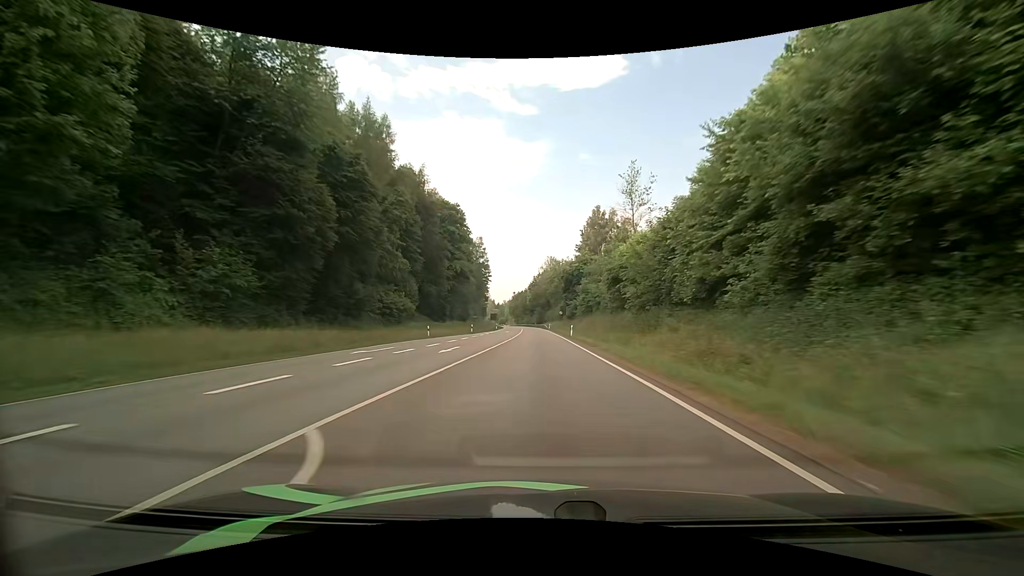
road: primary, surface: asphalt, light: Day
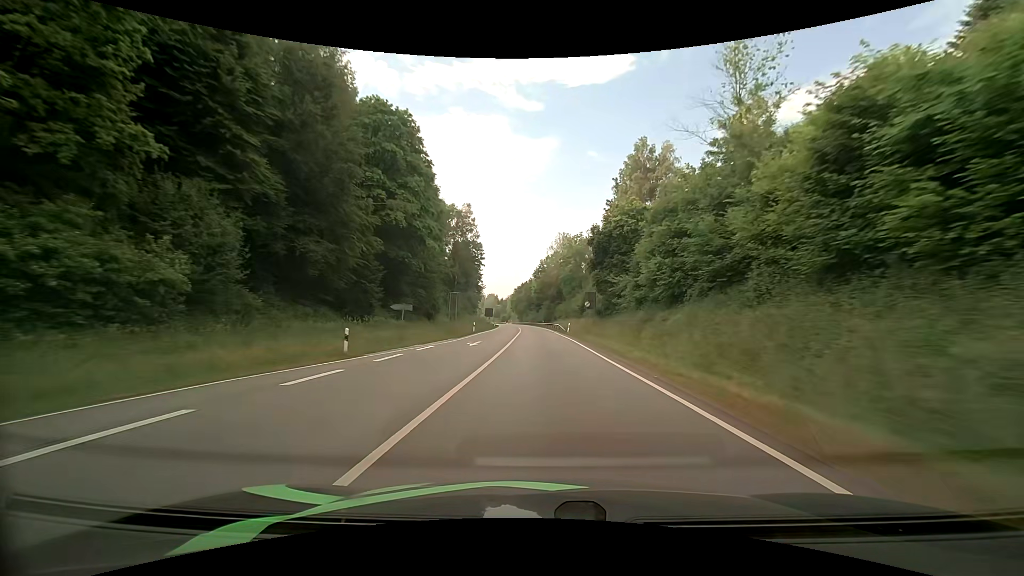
(-0.4, +41.4) m; -1°
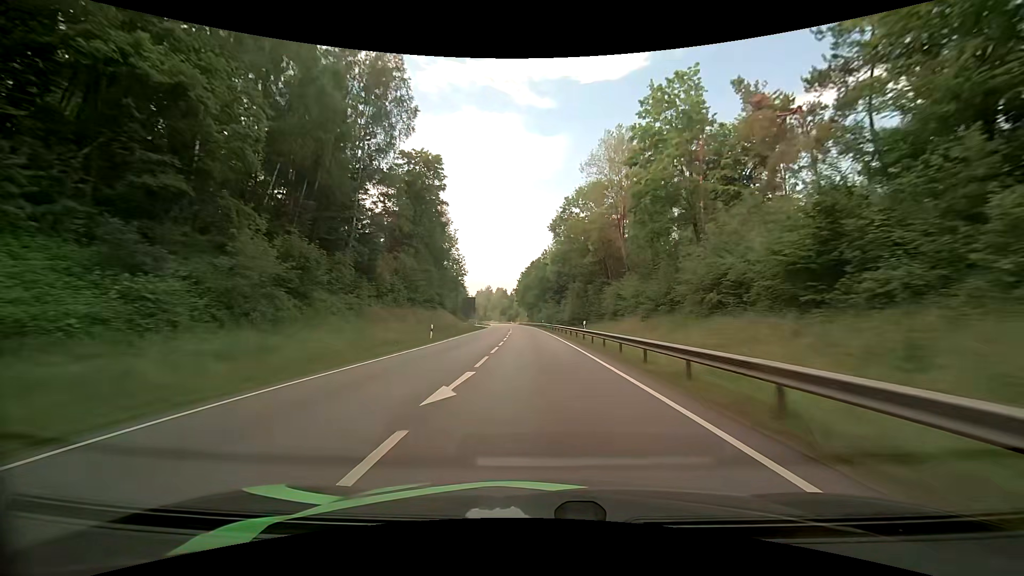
(-0.4, +69.4) m; -1°
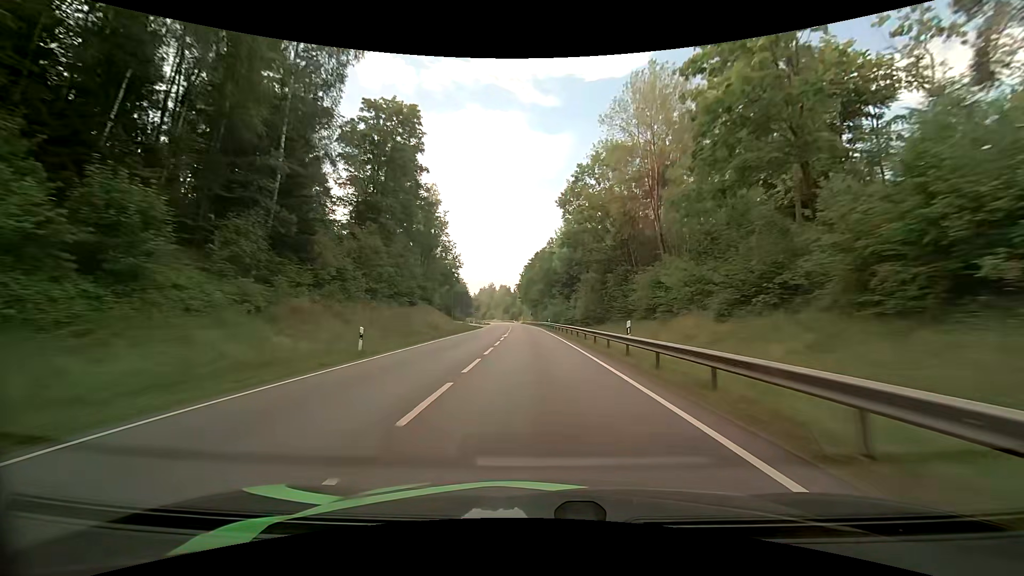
(0.0, +13.9) m; 0°
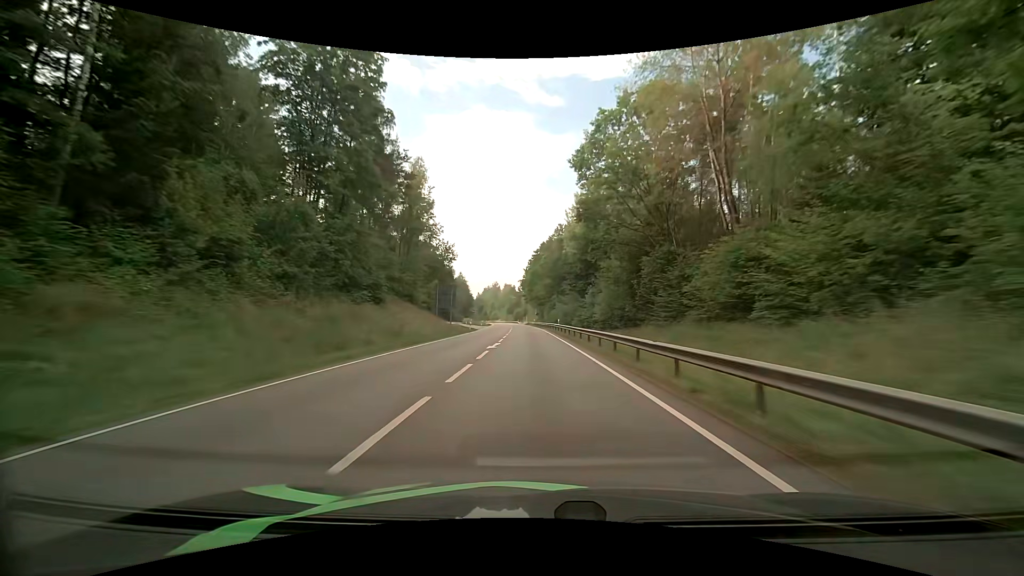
(0.0, +14.0) m; -1°
